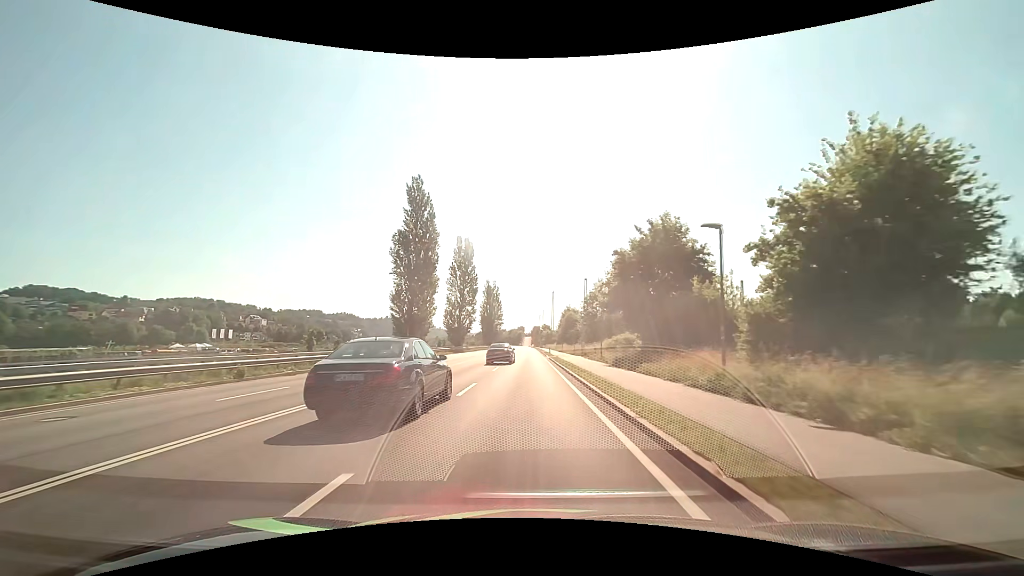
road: primary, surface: asphalt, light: Day
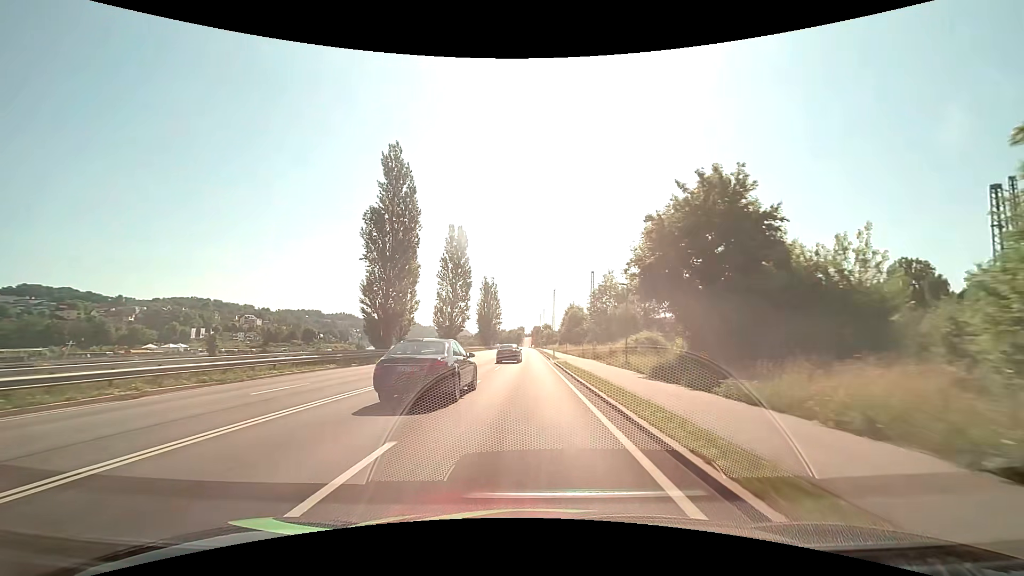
(0.0, +10.4) m; 0°
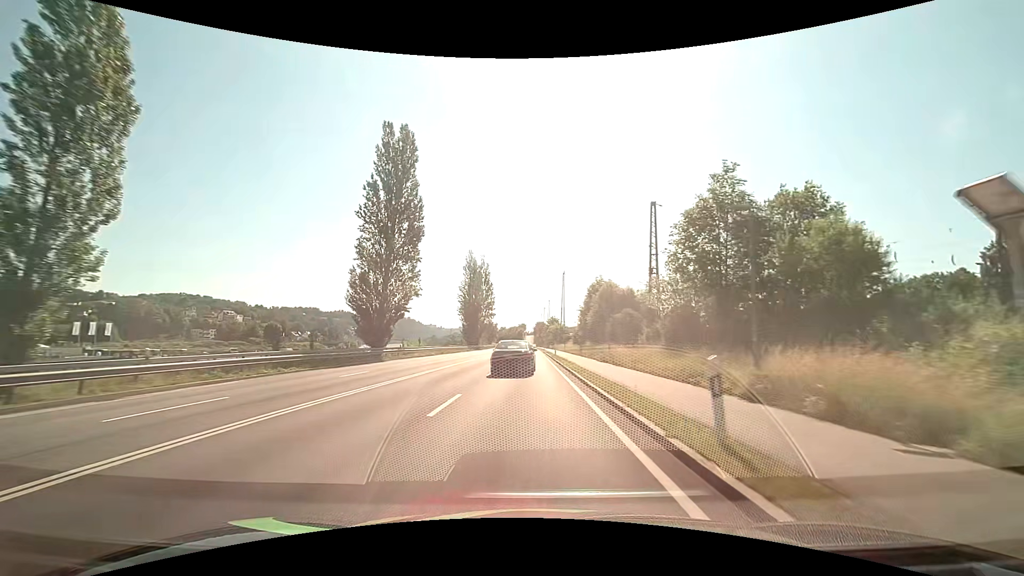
(+0.1, +41.4) m; 0°
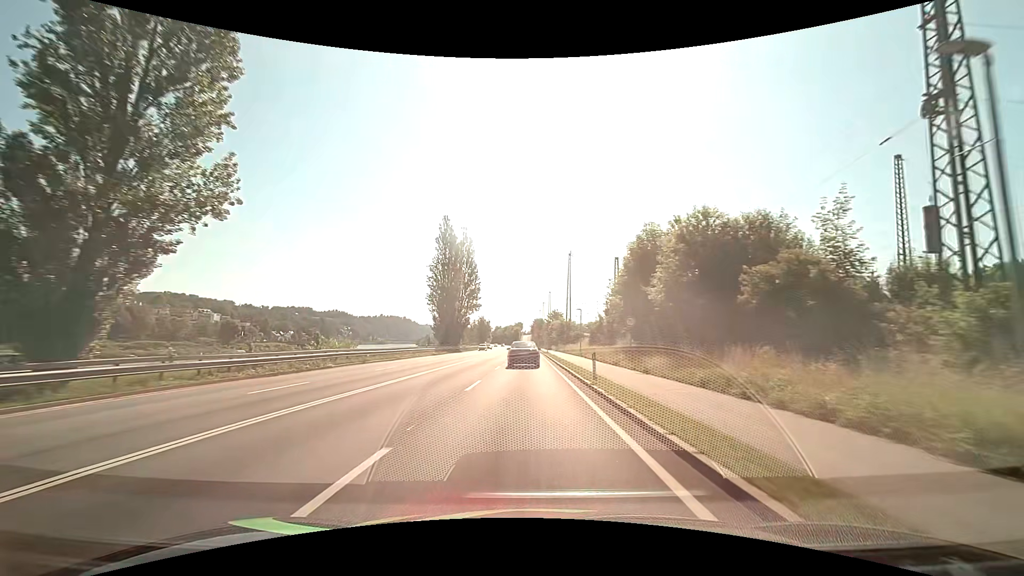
(0.0, +30.9) m; 0°
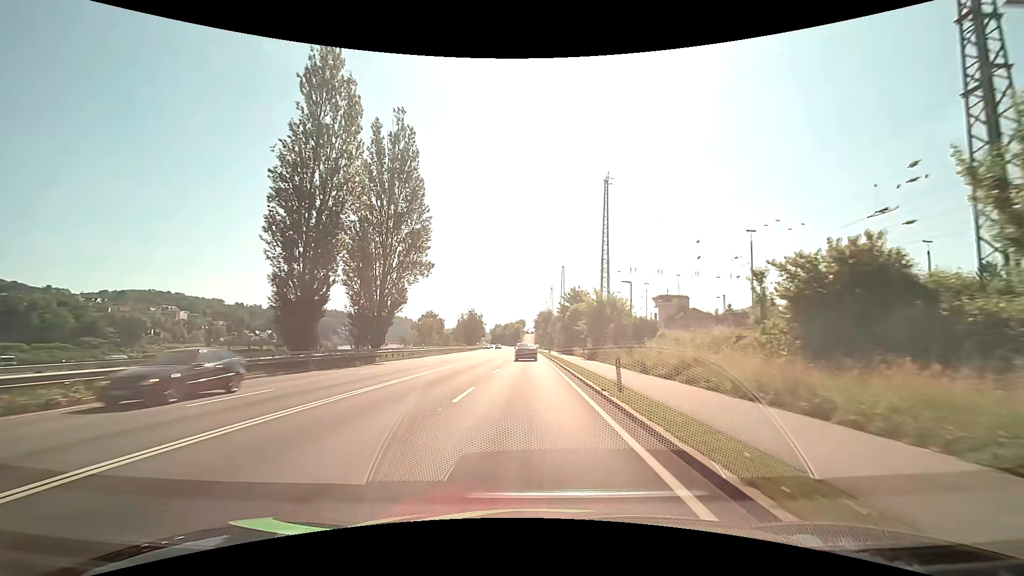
(+0.2, +50.9) m; 0°
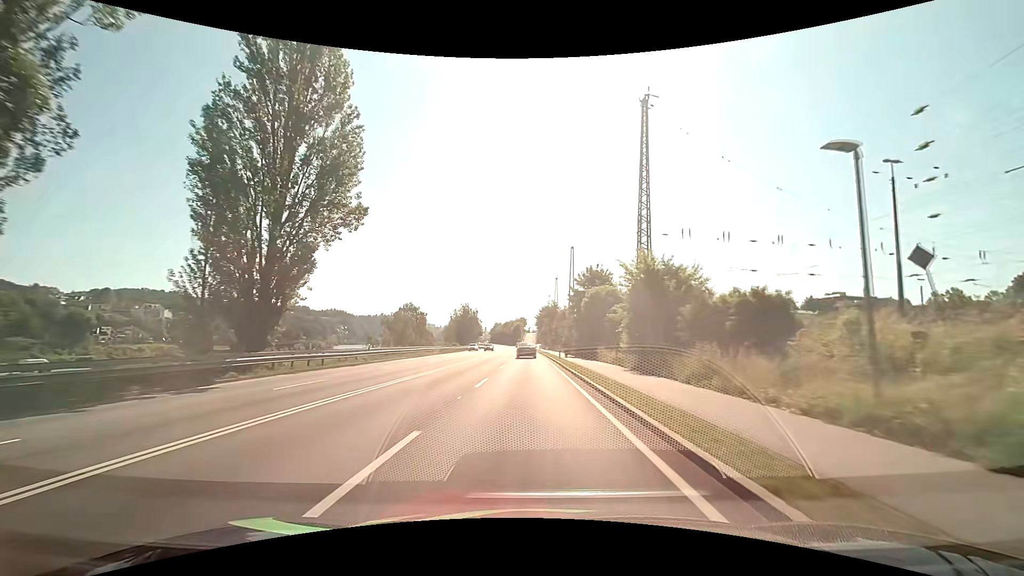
(0.0, +20.1) m; 0°
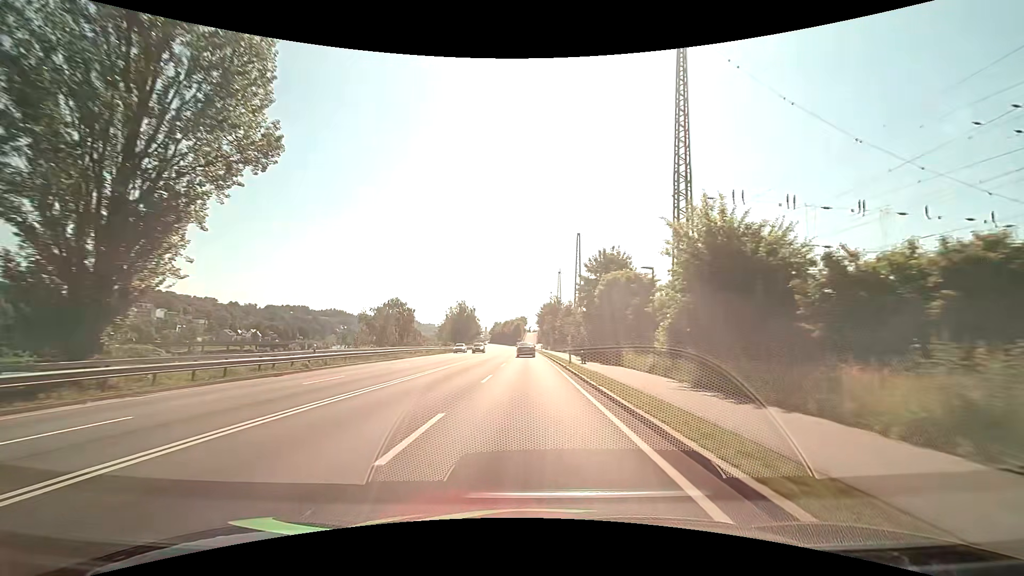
(0.0, +10.0) m; 0°
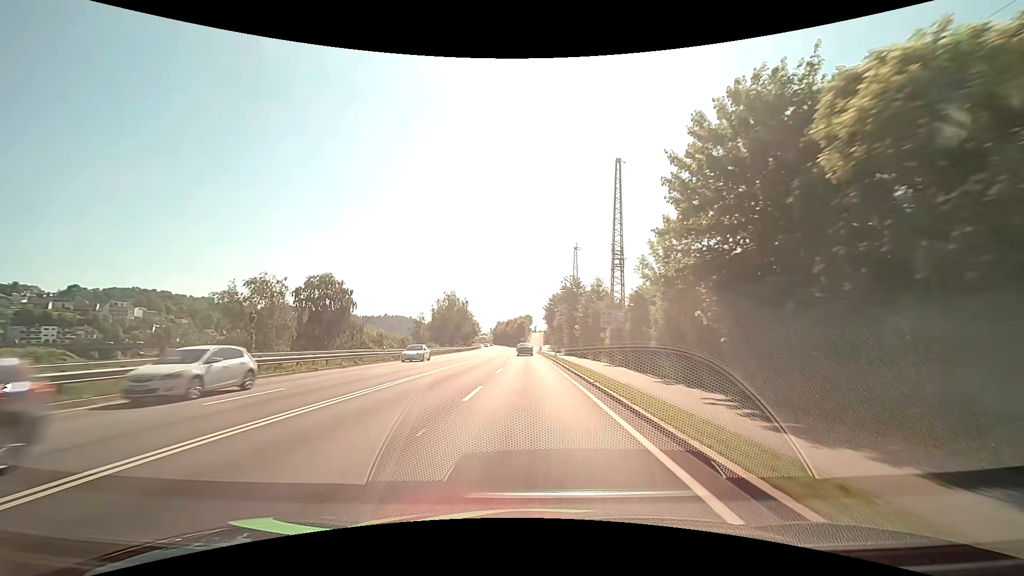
(-0.1, +29.8) m; -1°
